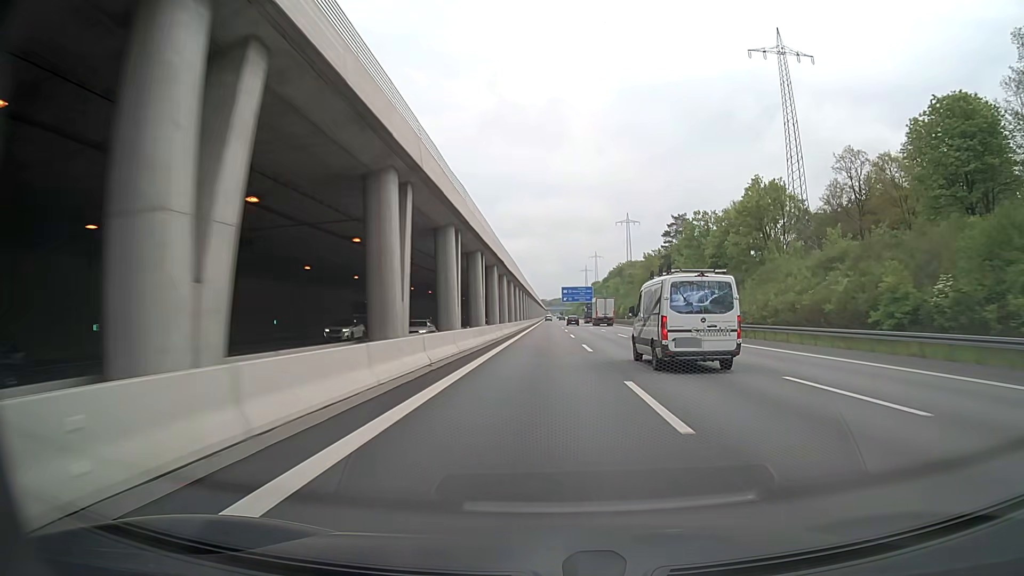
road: motorway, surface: asphalt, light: Day
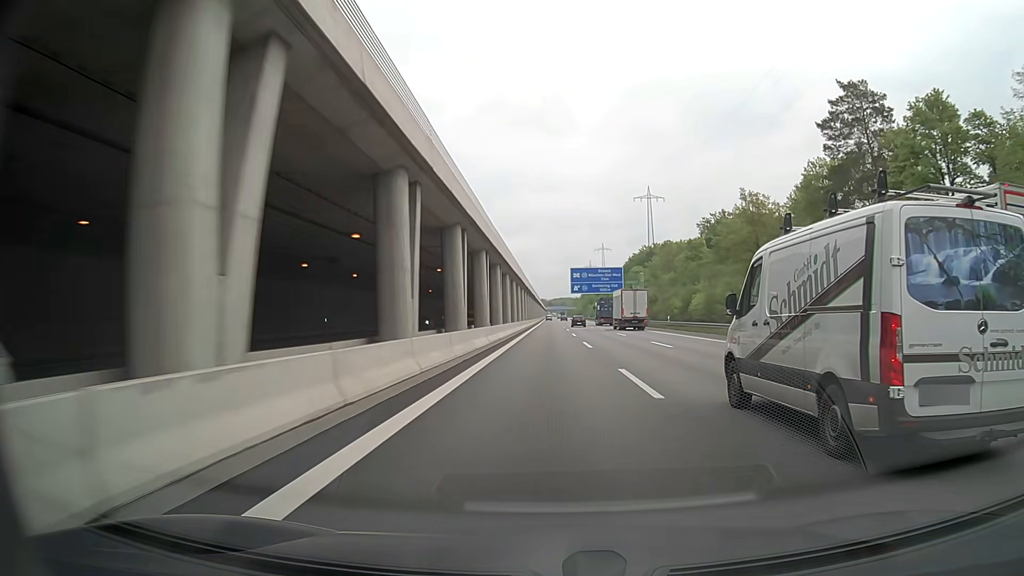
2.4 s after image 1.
(+0.2, +87.3) m; 0°
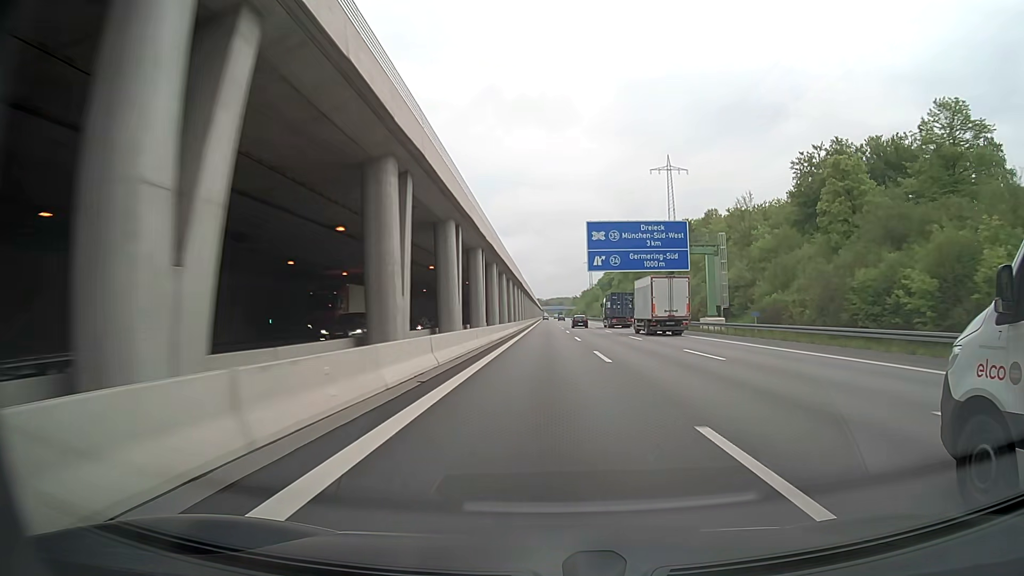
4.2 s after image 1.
(+0.1, +63.5) m; 0°
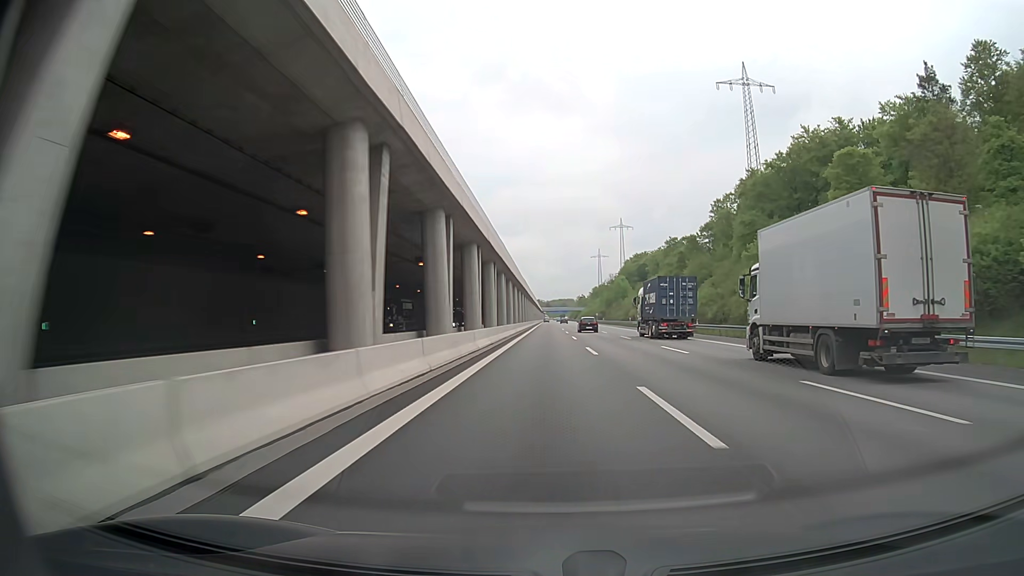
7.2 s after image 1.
(-0.5, +103.4) m; 0°
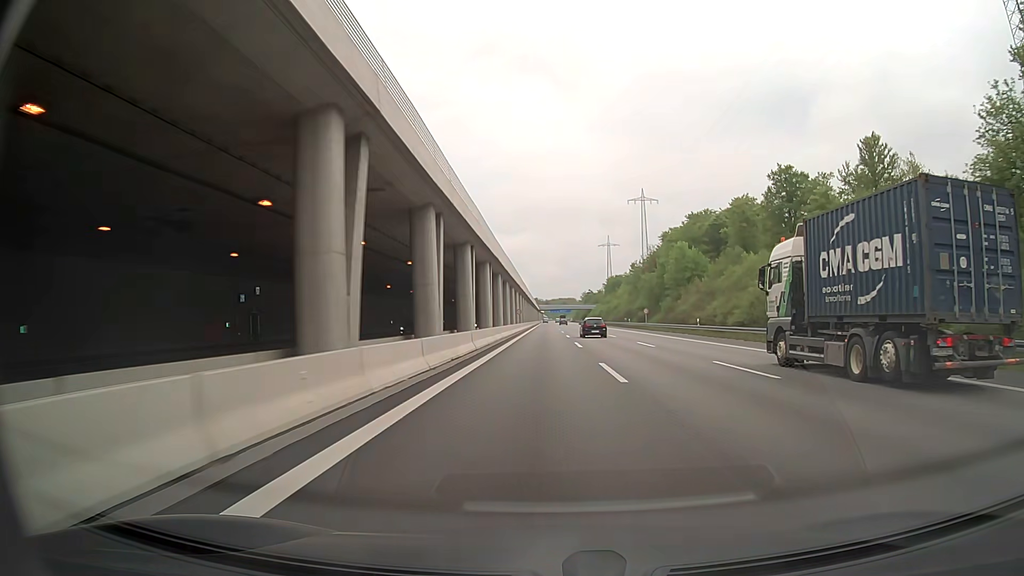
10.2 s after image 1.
(+0.3, +101.6) m; 0°
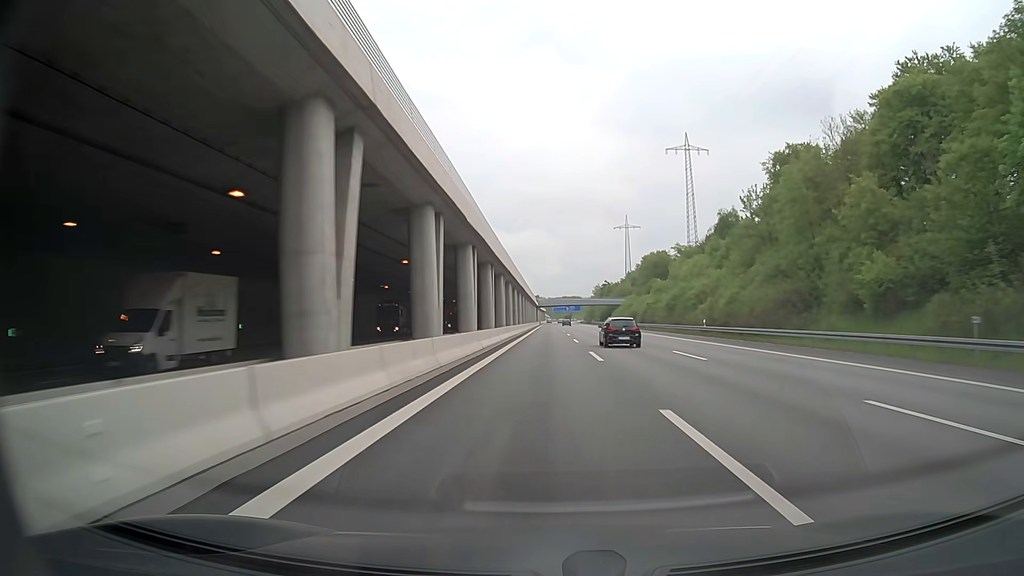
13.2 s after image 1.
(-0.2, +101.2) m; 0°
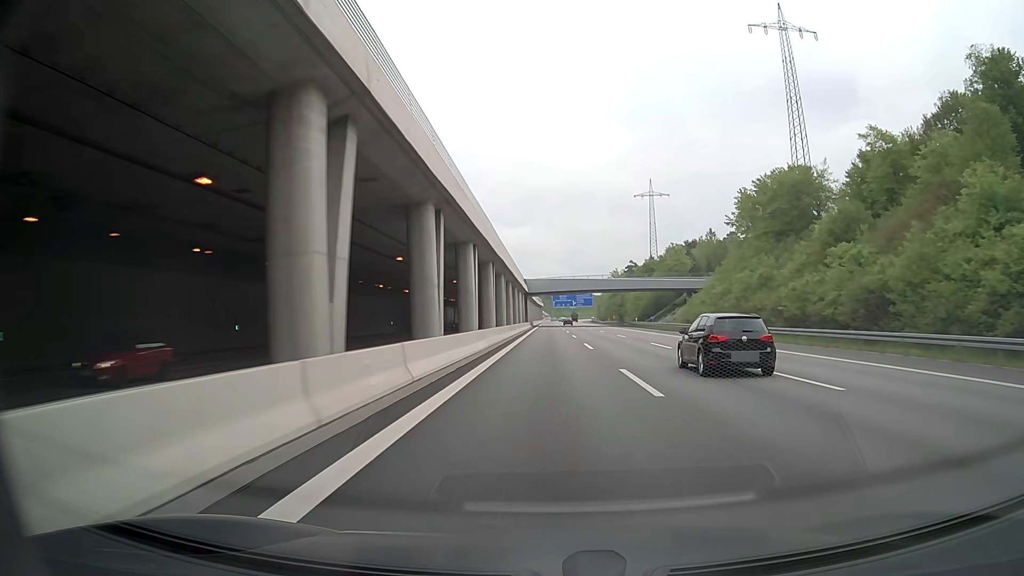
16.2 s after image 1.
(+0.2, +101.2) m; 0°
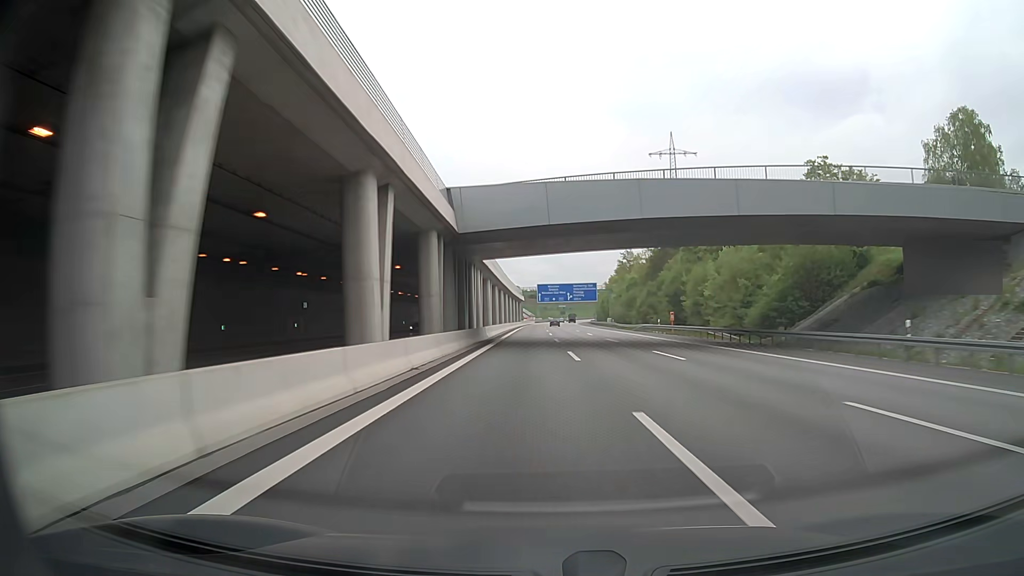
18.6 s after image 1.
(+0.6, +80.3) m; +1°
(0, +10) (0, +20) (0, +30) (0, +40) (0, +50) (0, +60) (+1, +70) (+1, +80) (+1, +90) (+1, +100) m
